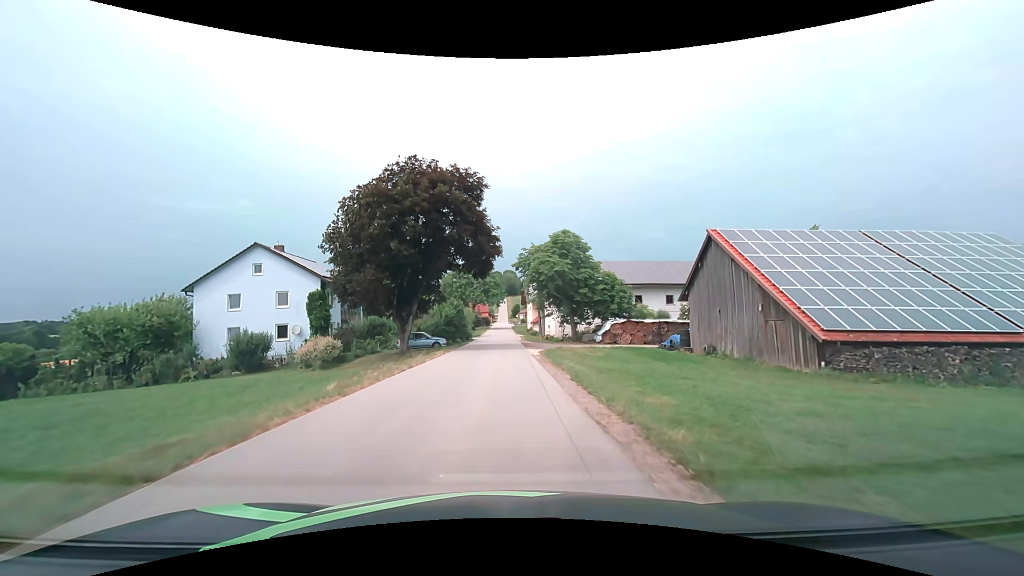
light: Day
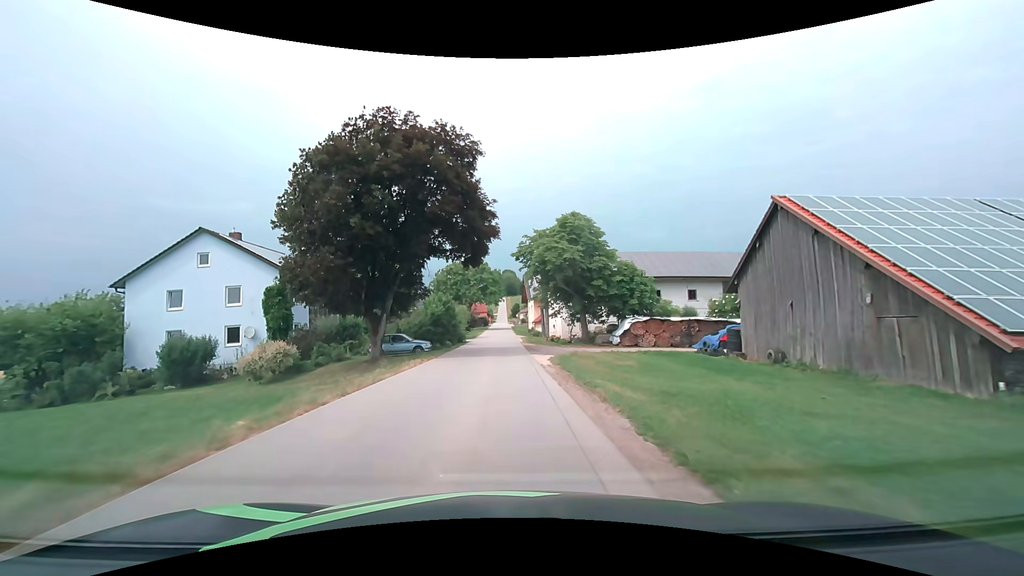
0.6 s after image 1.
(0.0, +7.3) m; 0°
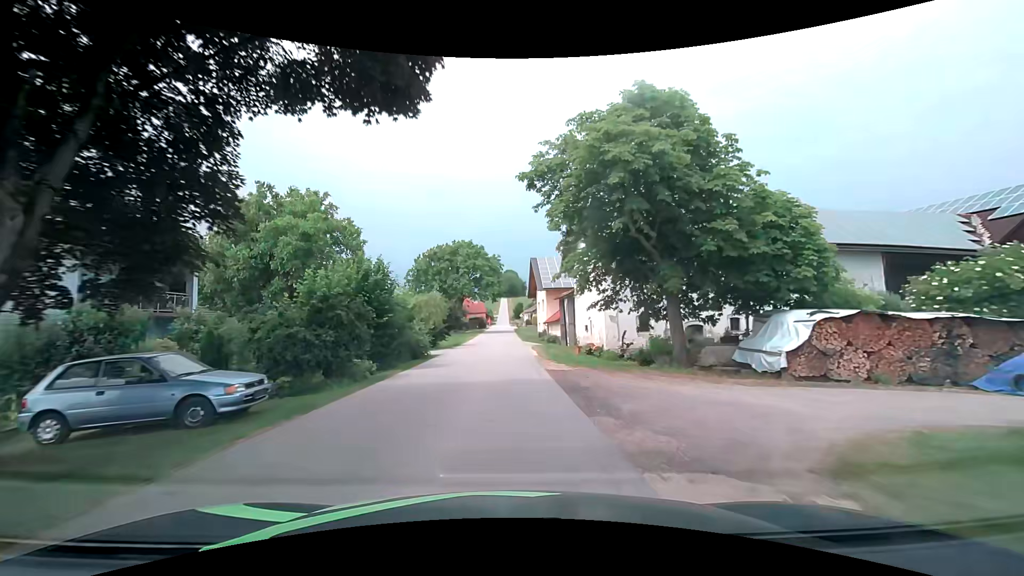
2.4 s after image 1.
(-0.1, +21.3) m; 0°
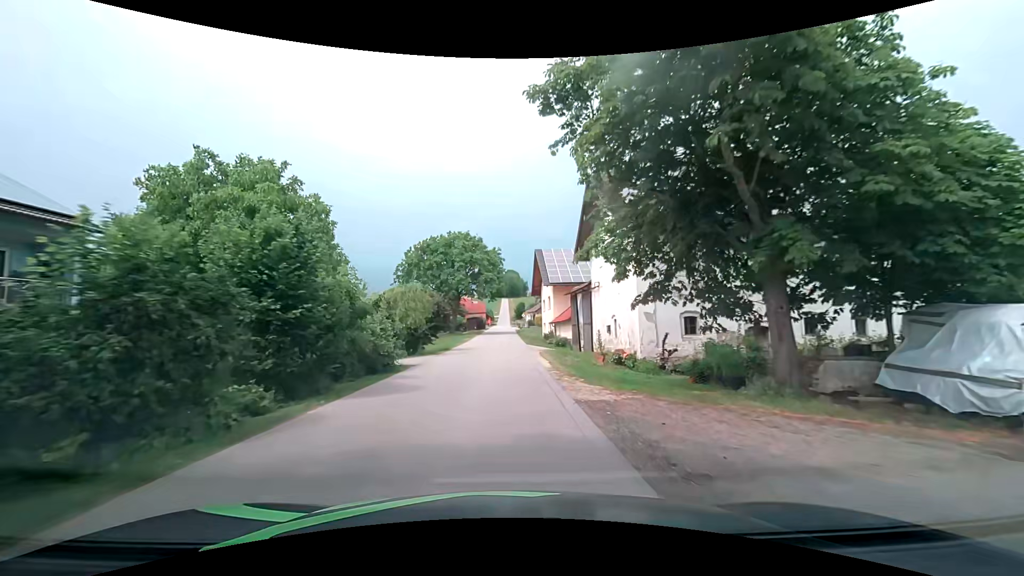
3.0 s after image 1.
(0.0, +6.9) m; 0°
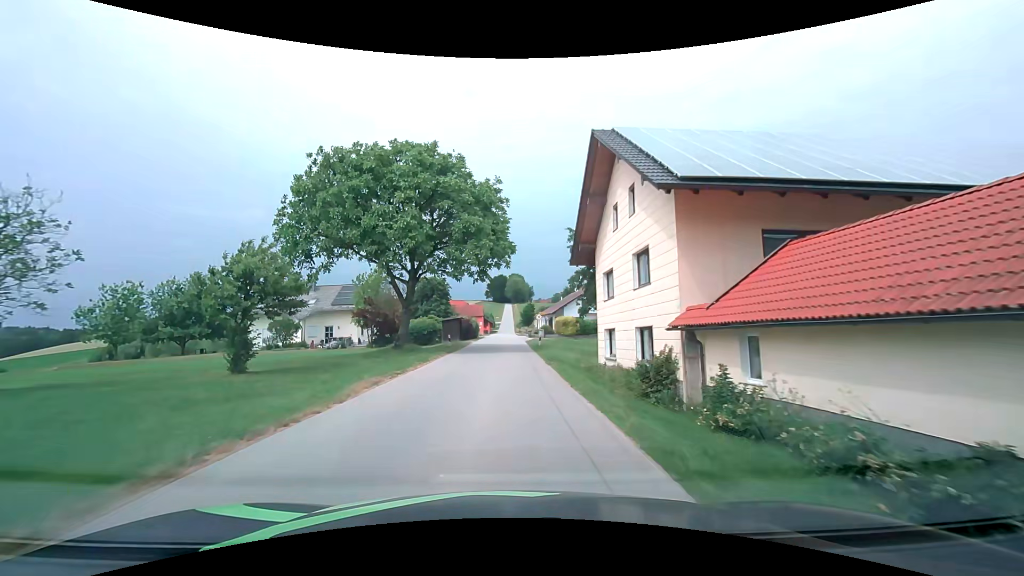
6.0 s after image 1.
(0.0, +32.8) m; 0°
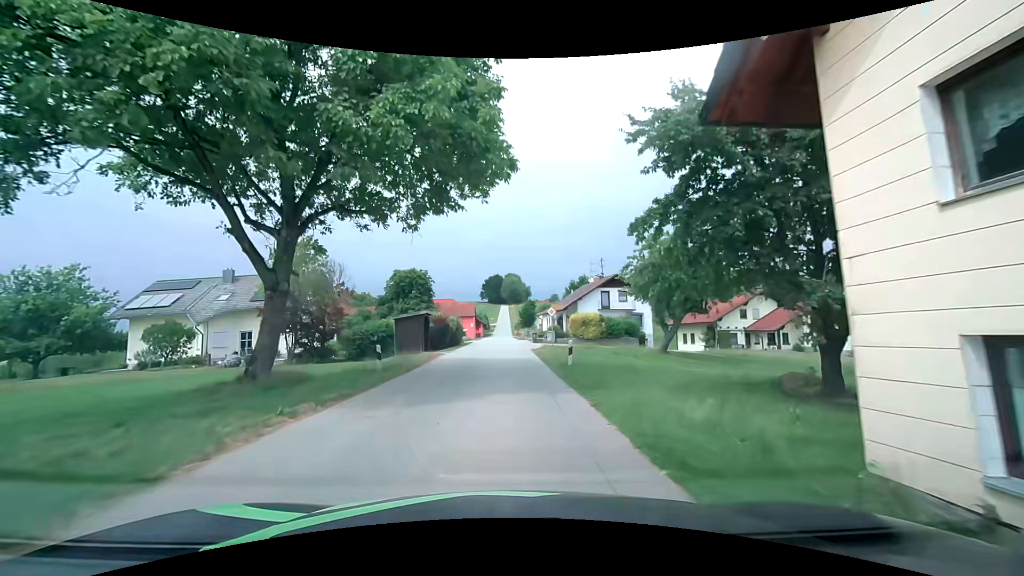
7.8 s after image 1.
(0.0, +17.5) m; 0°
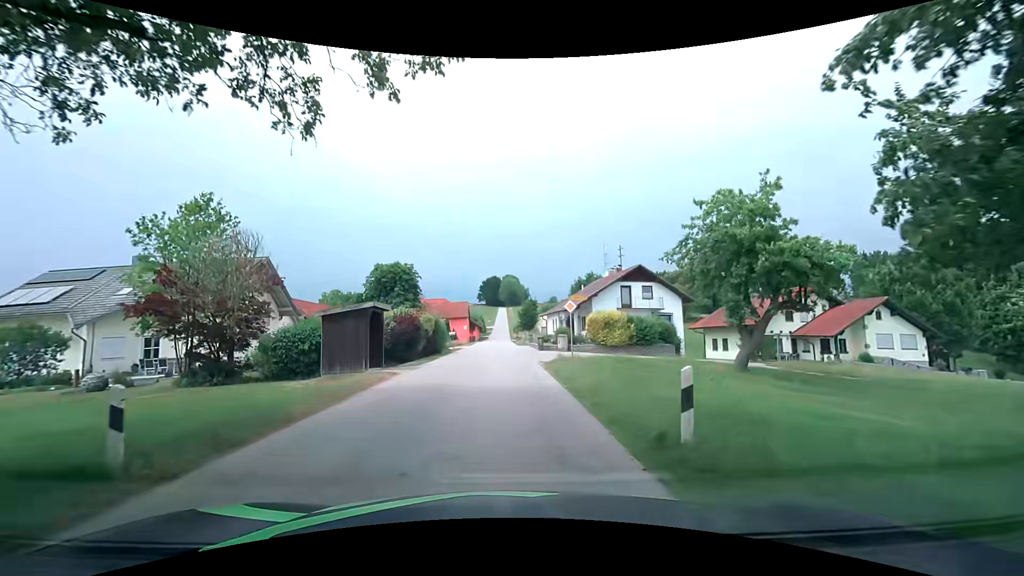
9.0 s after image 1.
(+0.1, +10.4) m; +1°
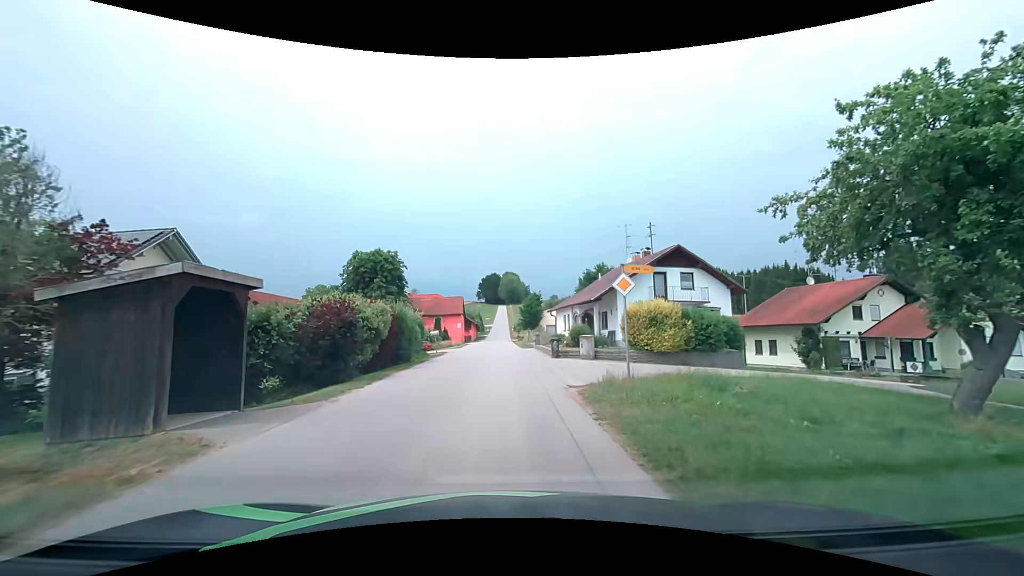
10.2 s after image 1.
(-0.1, +9.9) m; 0°
